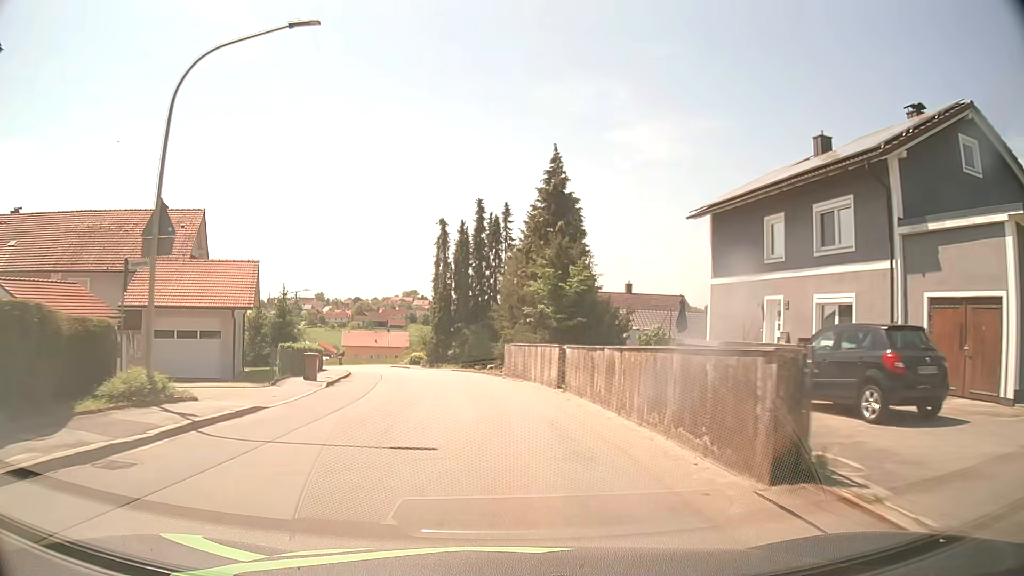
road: tertiary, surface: asphalt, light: Day
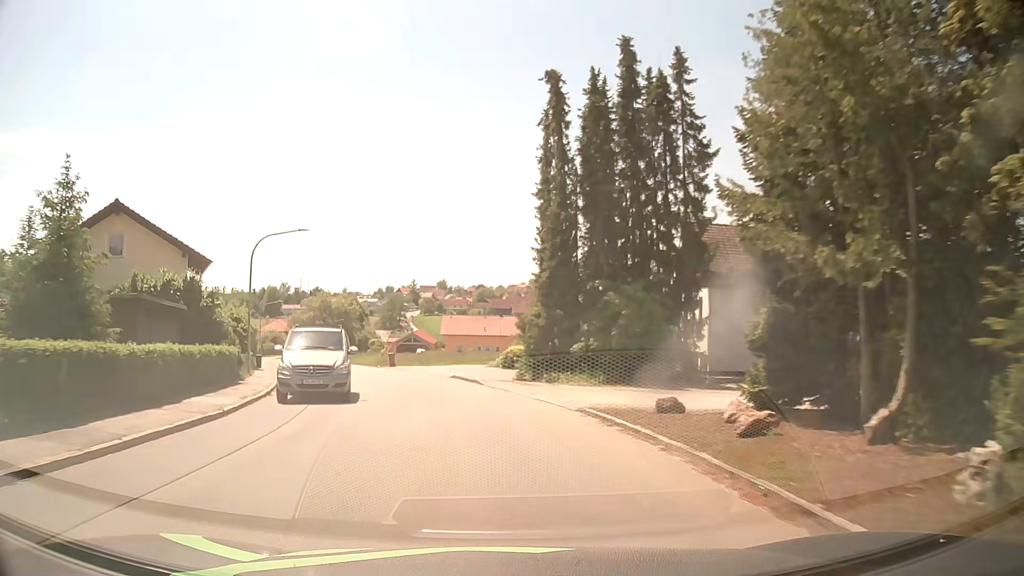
(-2.0, +30.8) m; -11°
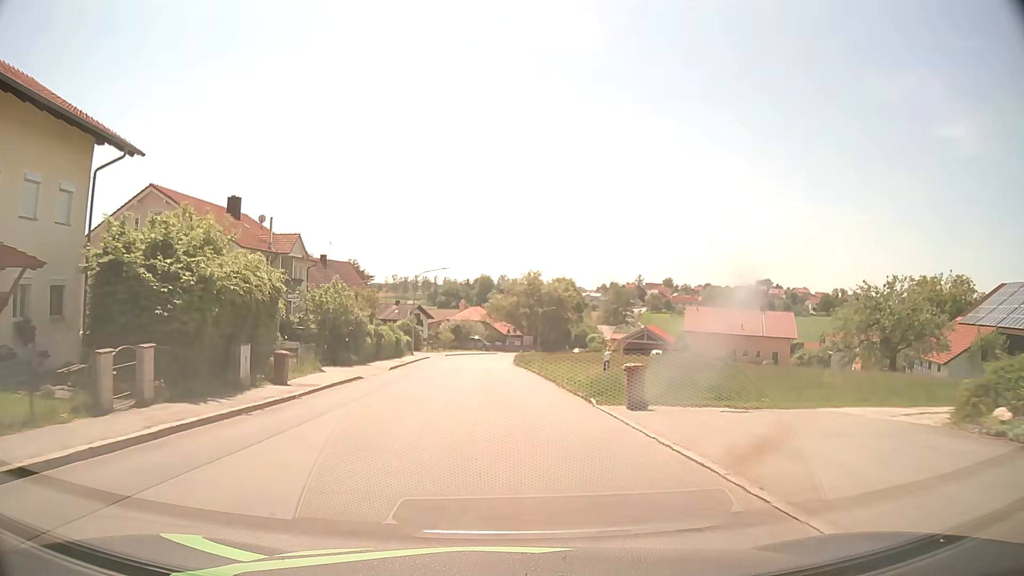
(-5.2, +30.2) m; -19°
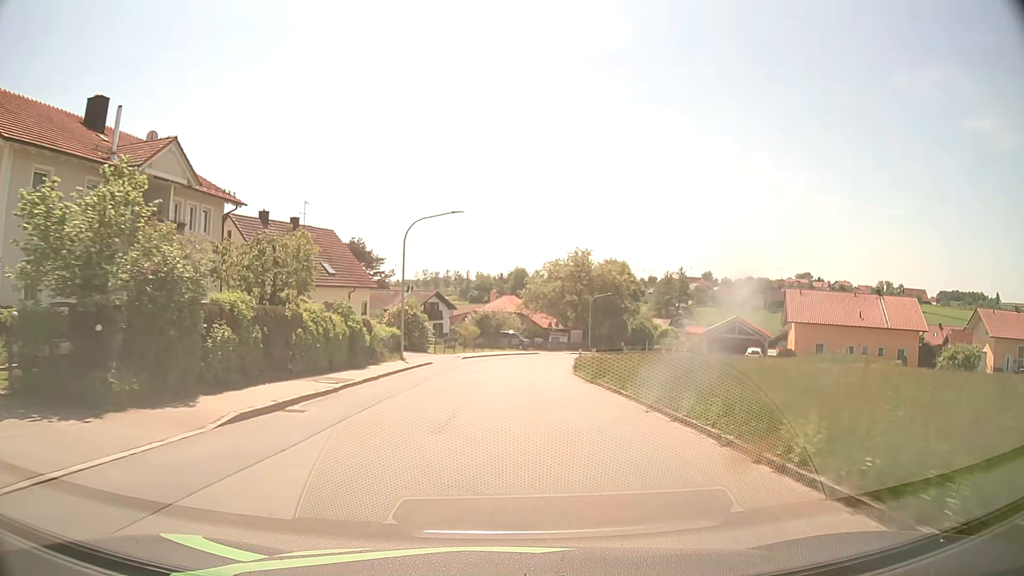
(-0.8, +23.0) m; -3°
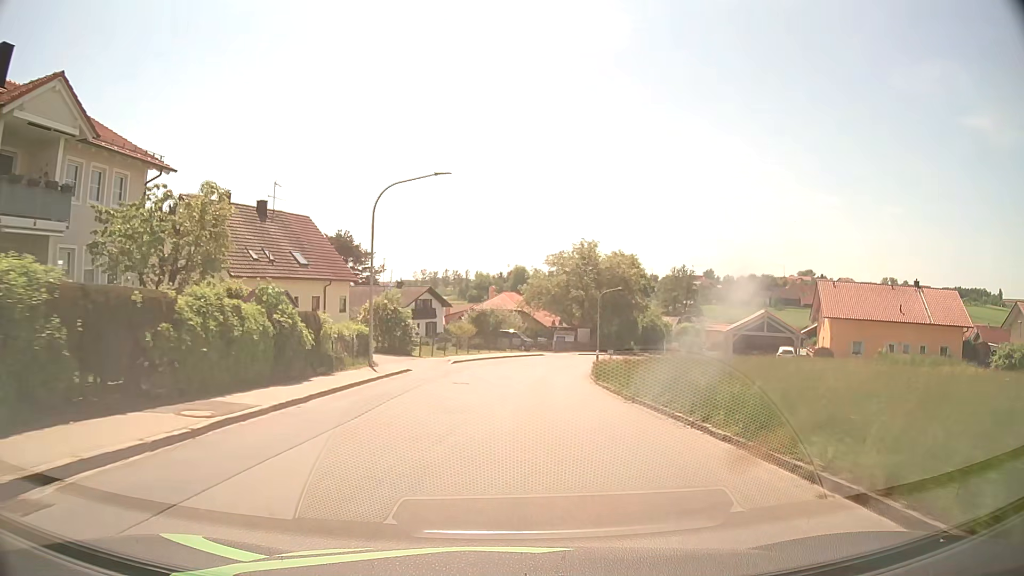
(0.0, +7.7) m; 0°
(0, +10) (0, +20) (+1, +30) (+3, +40) (+5, +50) (+8, +59) (+13, +68) (+17, +77) (+22, +86) (+26, +95) m
